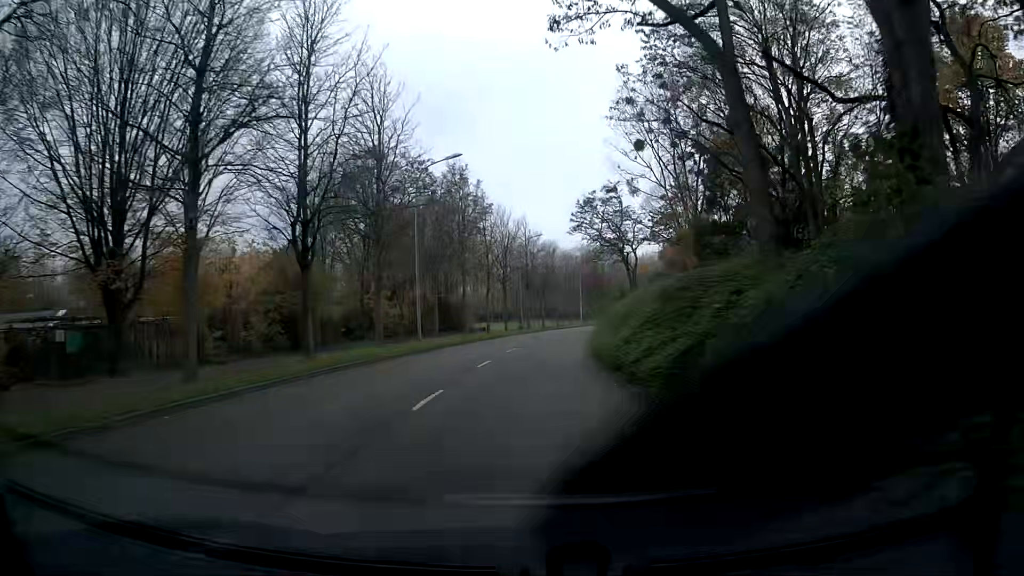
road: tertiary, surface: asphalt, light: Day
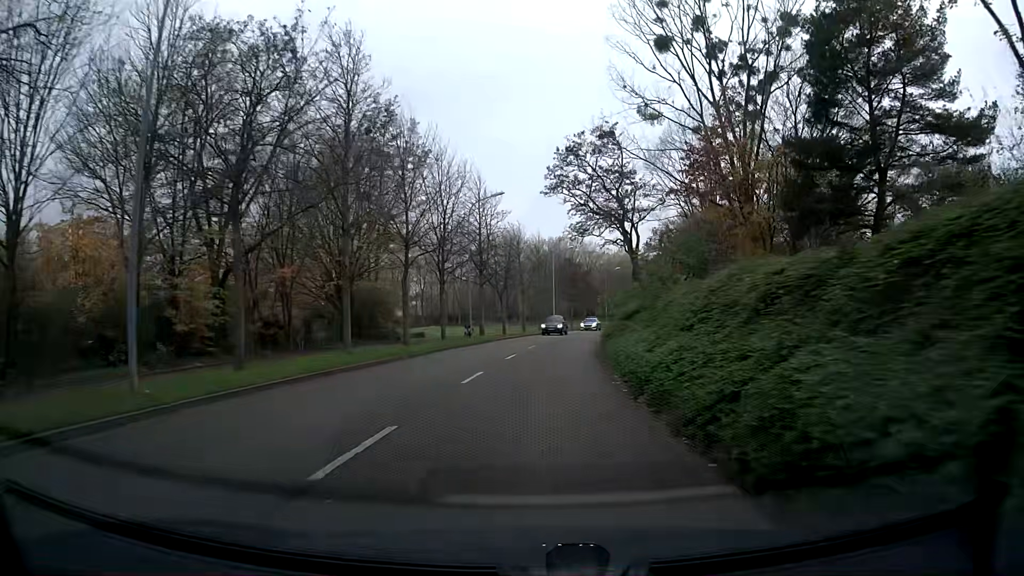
(+0.5, +22.4) m; +3°
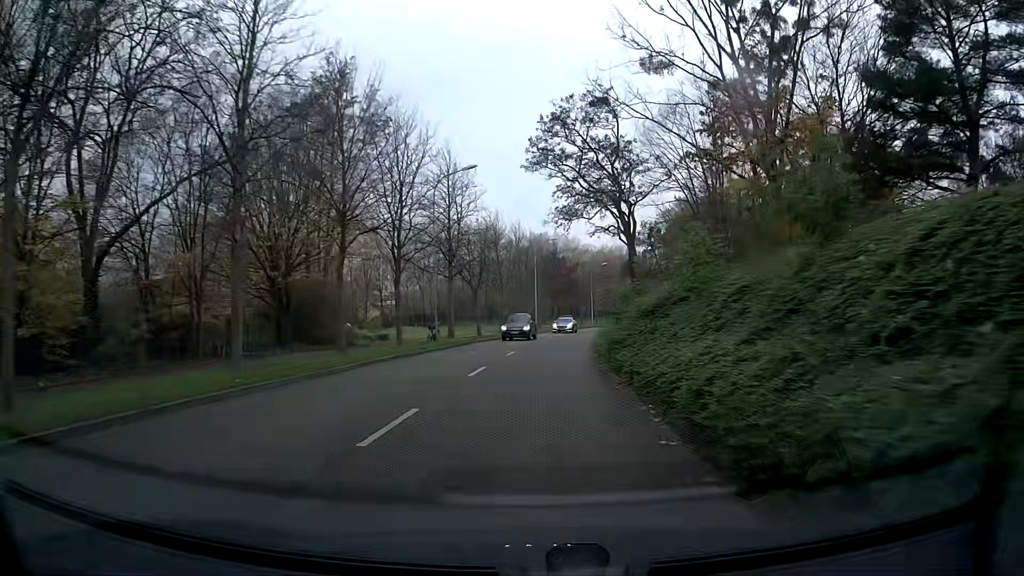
(+0.1, +7.5) m; +2°
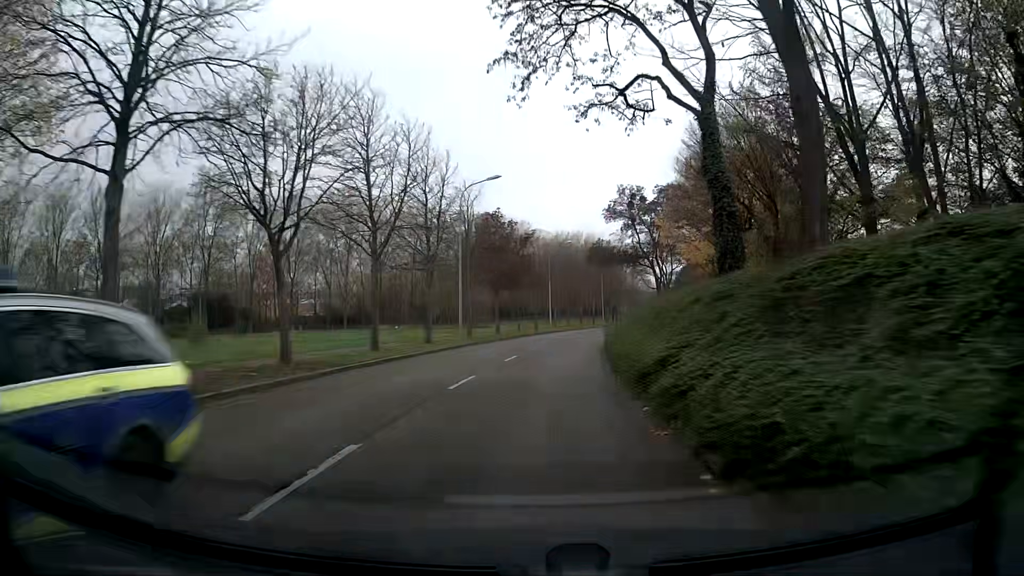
(+1.3, +29.8) m; +5°
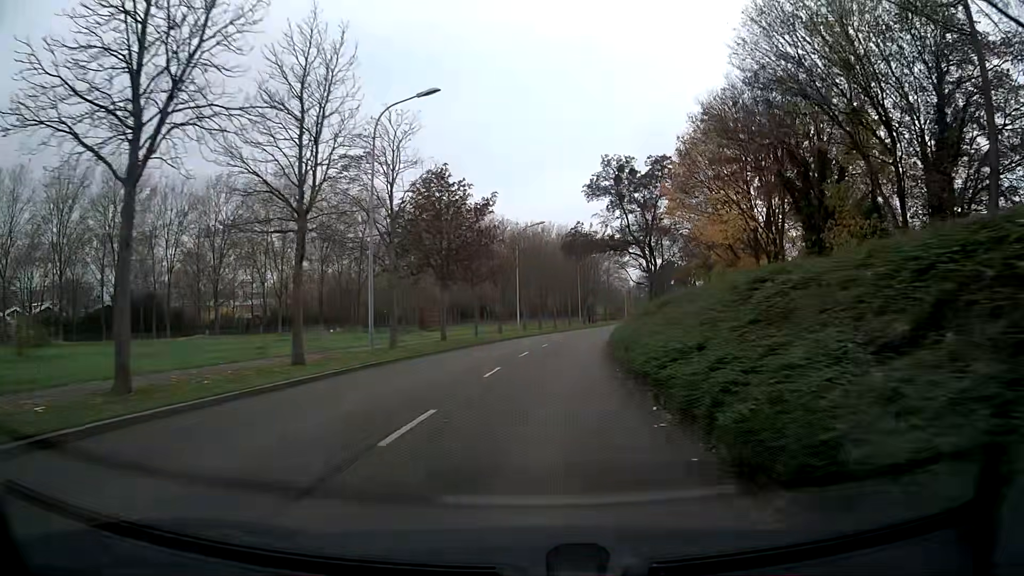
(+0.2, +14.9) m; +2°
(0, +10) (+1, +20) (+2, +30) (+3, +40) (+4, +50) (+6, +60) (+8, +69) (+10, +79) (+13, +89) (+16, +98) m
